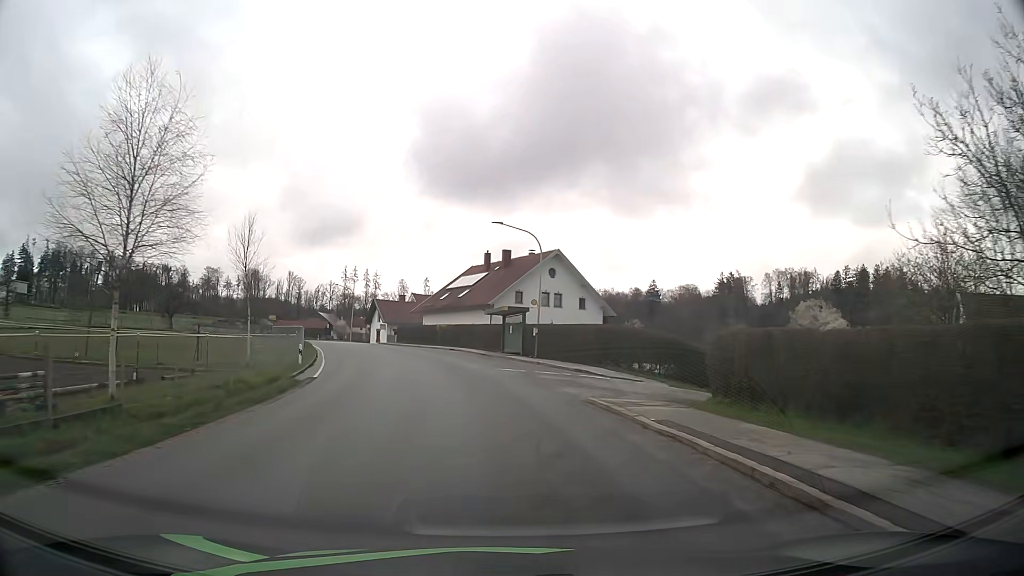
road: tertiary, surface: asphalt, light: Day
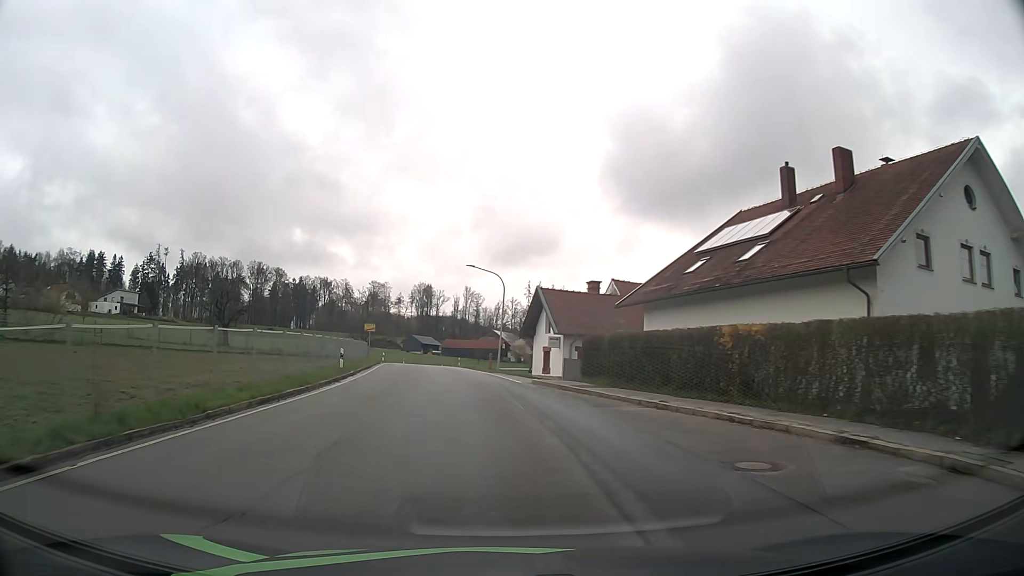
(-6.0, +40.2) m; -16°
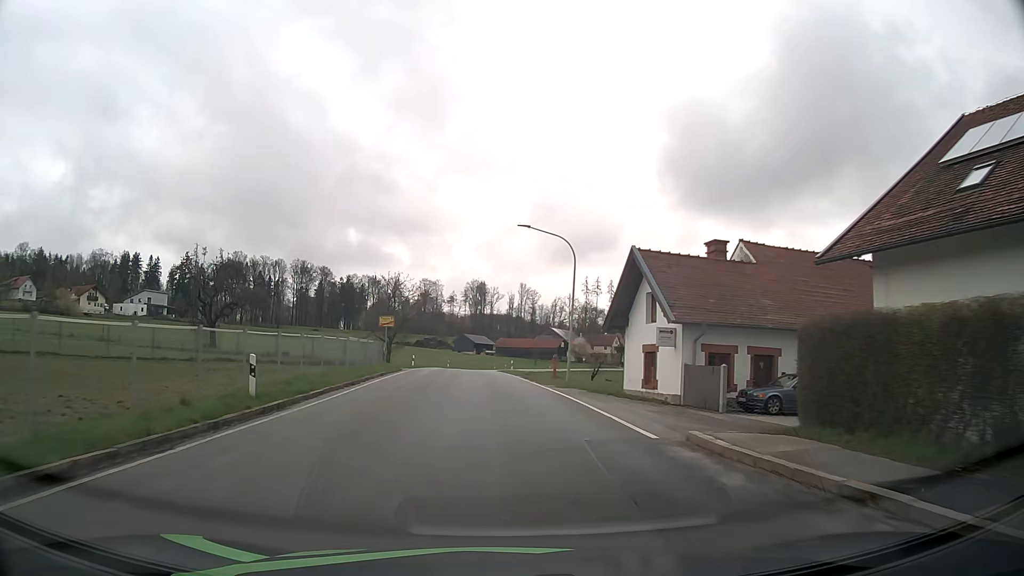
(-0.7, +16.1) m; -5°
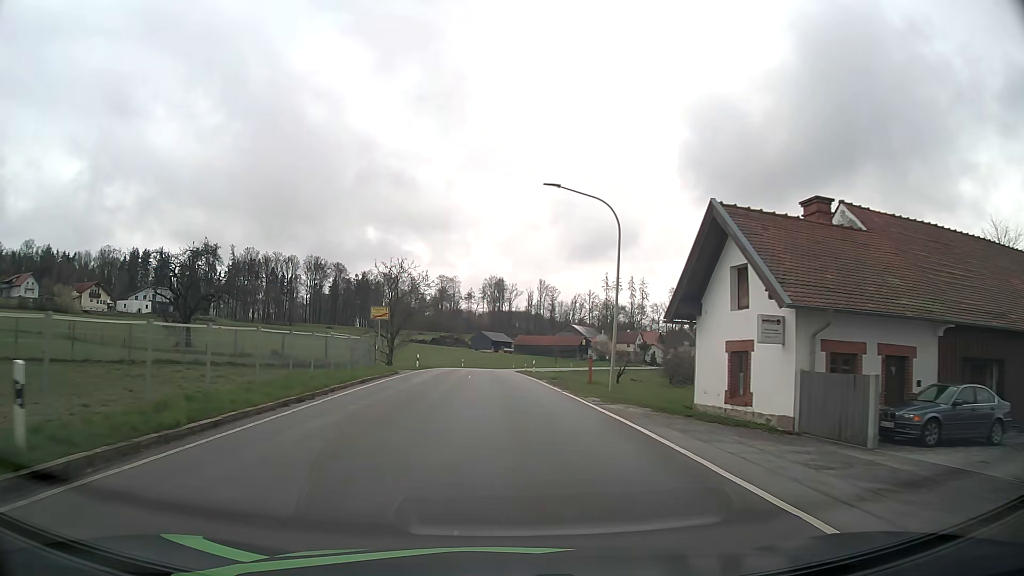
(-0.1, +8.1) m; -2°
